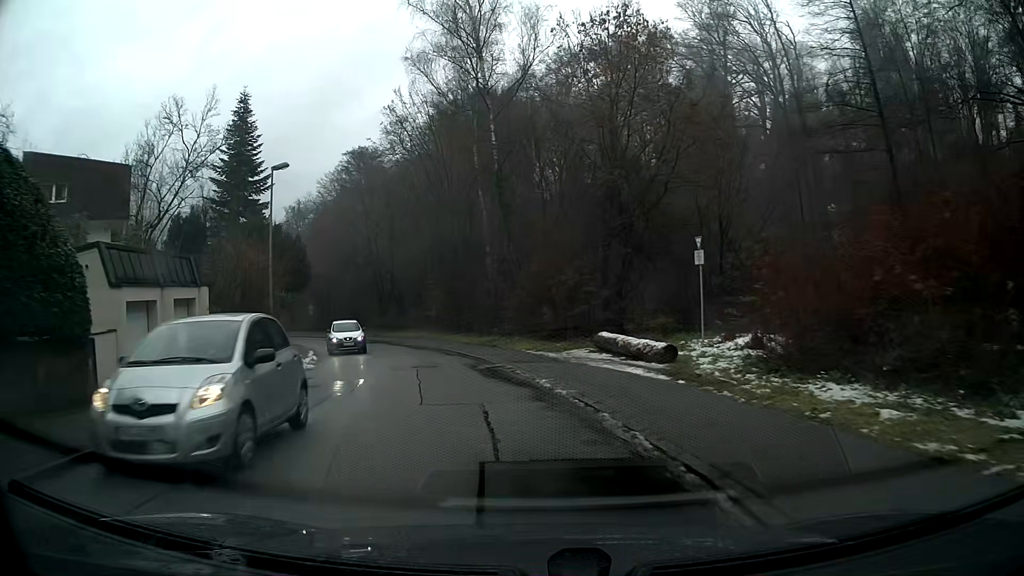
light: Day
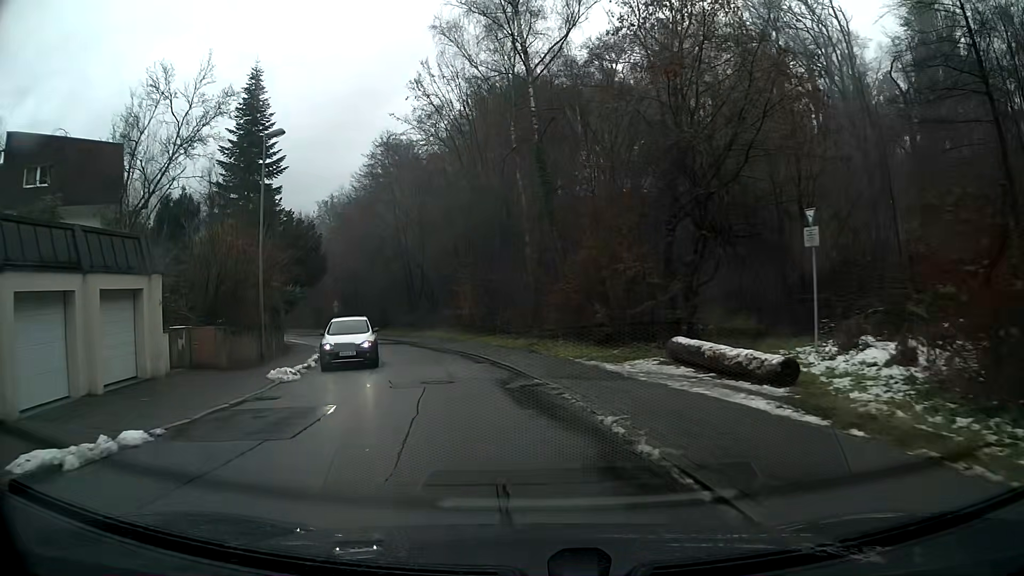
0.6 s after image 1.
(-0.2, +5.3) m; -3°
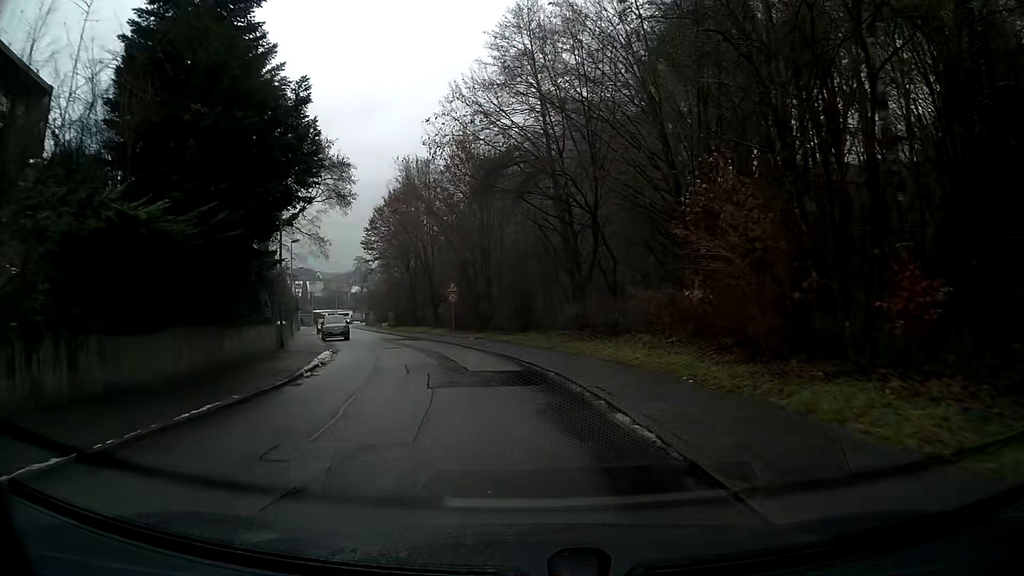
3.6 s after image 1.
(-3.7, +26.4) m; -15°
(0, +10) (-2, +20) (-4, +30) (-7, +39) (-10, +49) (-13, +58) (-17, +68) (-20, +77) (-23, +87) (-26, +96) m
